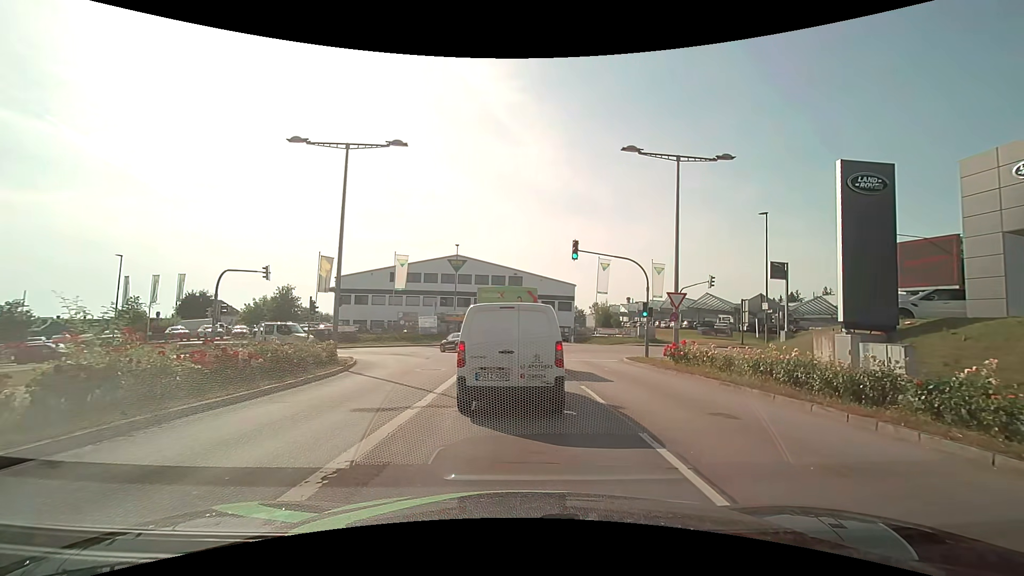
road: secondary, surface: asphalt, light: Day
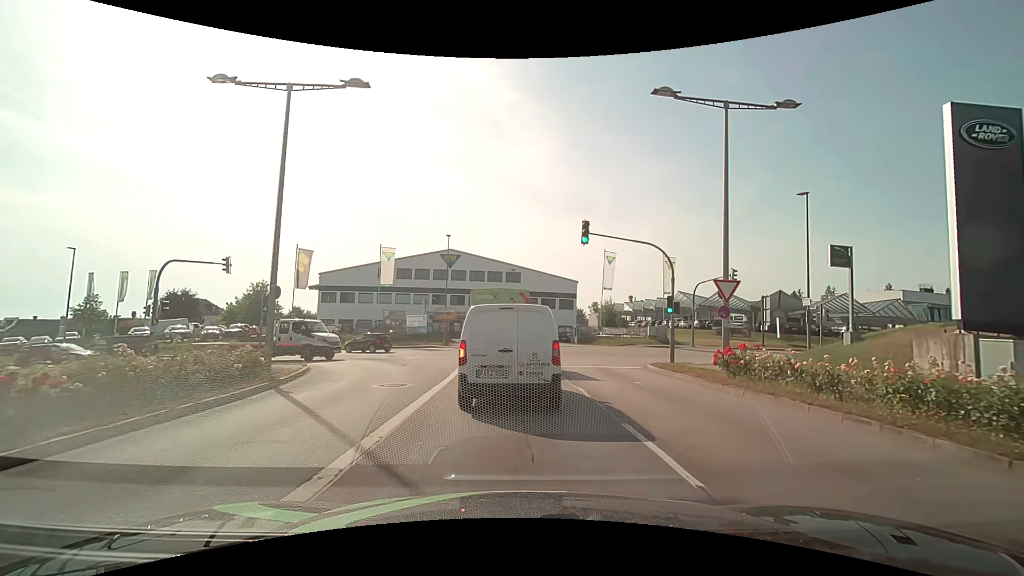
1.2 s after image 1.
(-0.1, +5.3) m; 0°
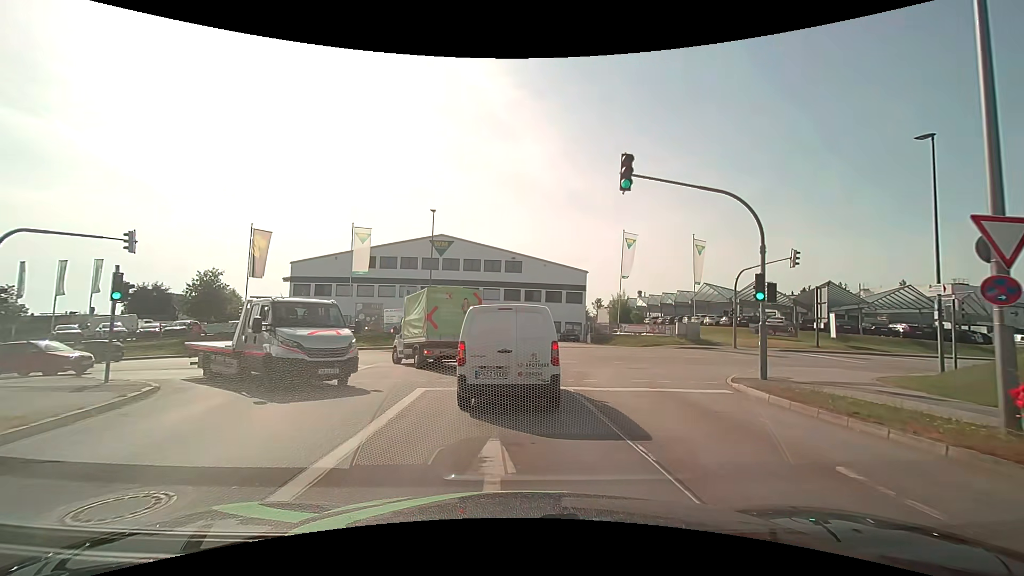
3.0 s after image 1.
(0.0, +8.9) m; -1°
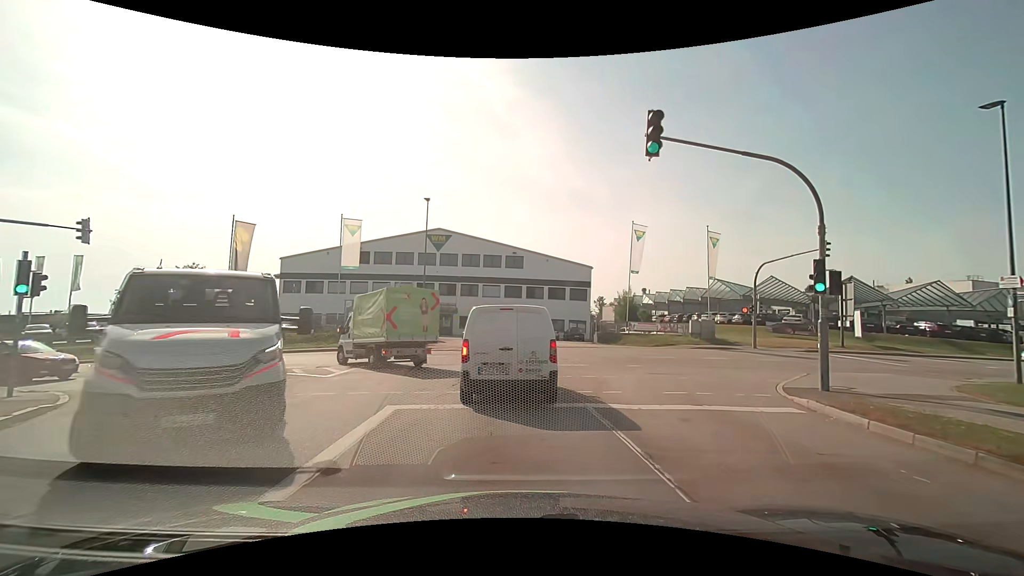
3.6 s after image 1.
(0.0, +3.0) m; 0°
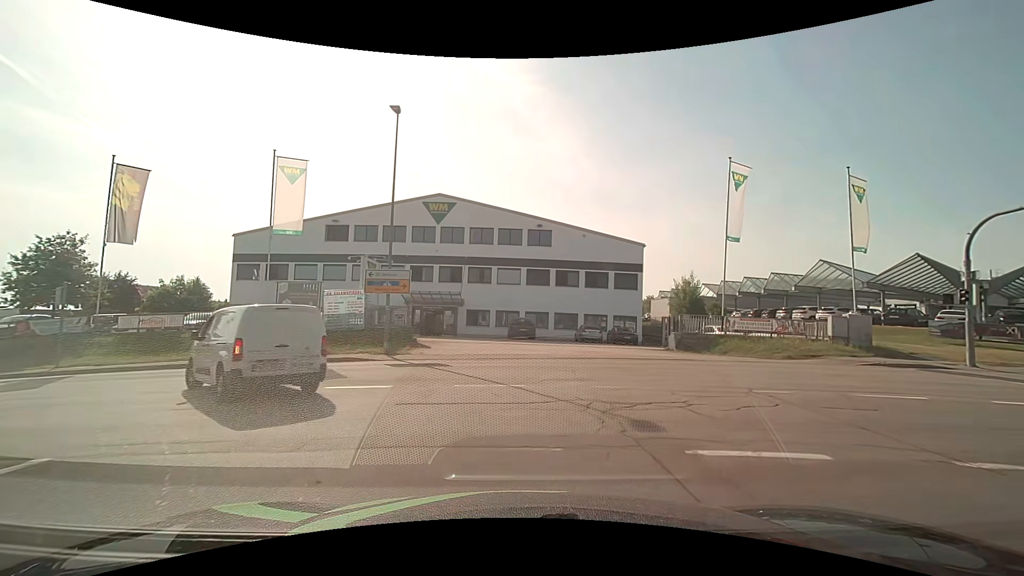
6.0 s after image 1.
(-0.2, +14.9) m; -2°
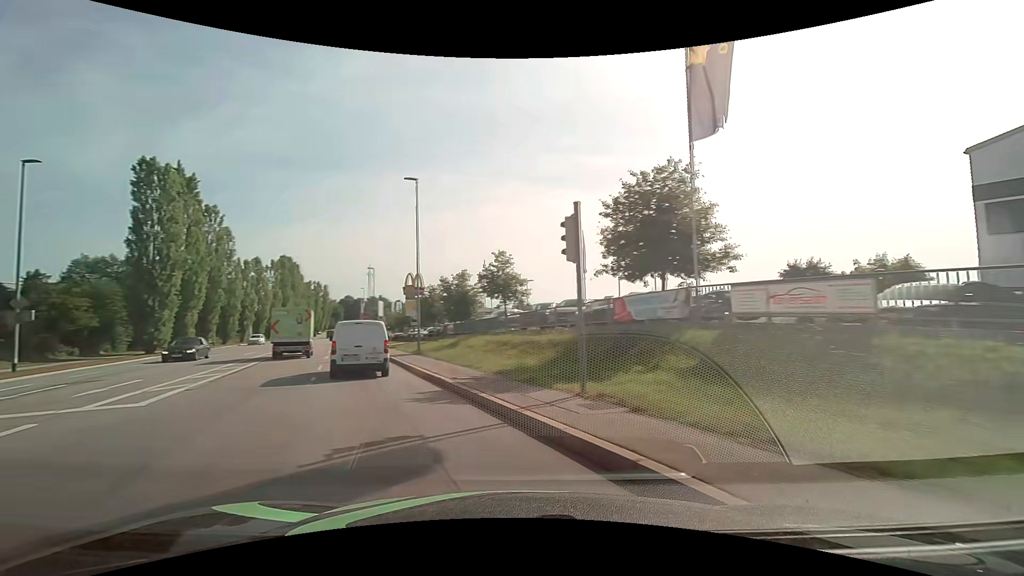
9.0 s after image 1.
(-9.0, +17.8) m; -71°
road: tertiary
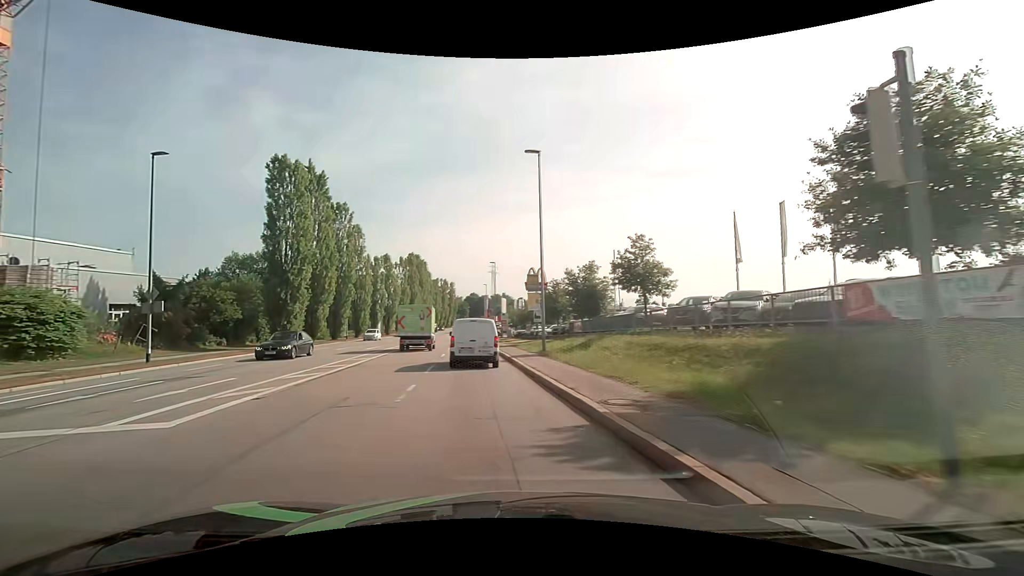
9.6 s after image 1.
(-0.6, +4.7) m; -14°
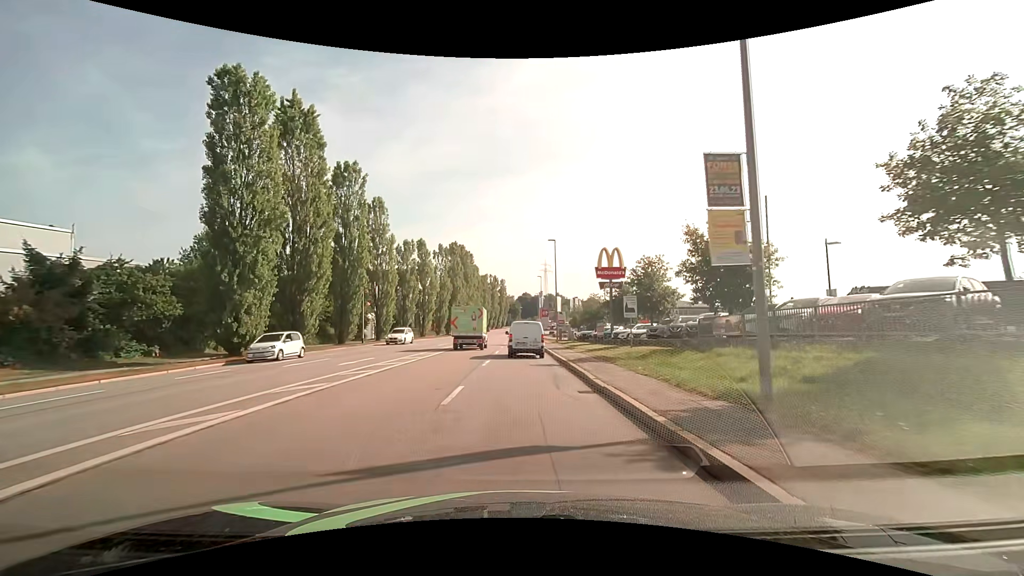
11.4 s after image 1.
(-1.5, +17.1) m; -6°
(0, +10) (0, +20) (0, +30) (0, +40) (0, +50) (0, +60) (0, +70) (0, +80) (0, +90) (+1, +100) m
